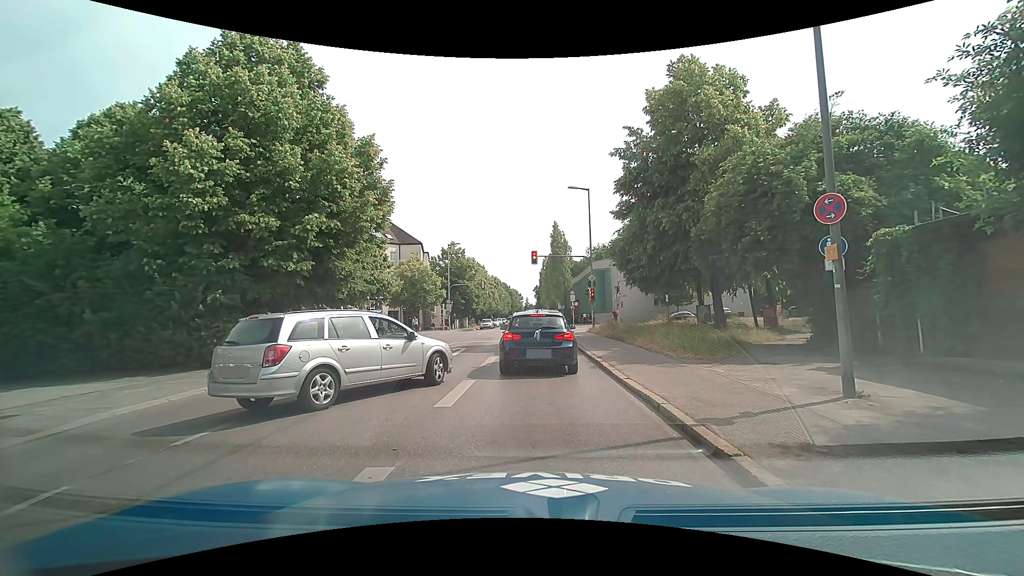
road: secondary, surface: asphalt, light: Day
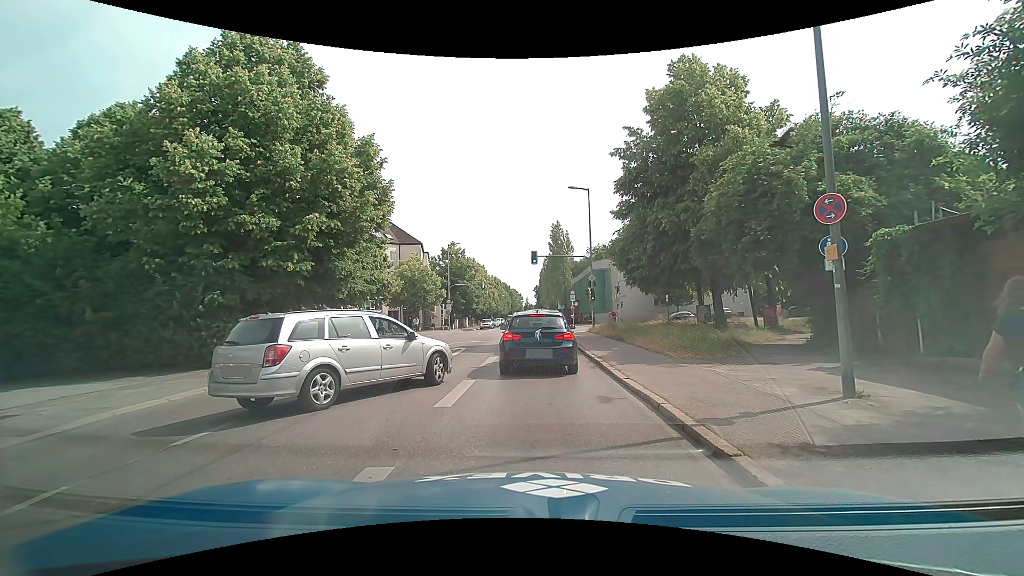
(0.0, 0.0) m; 0°
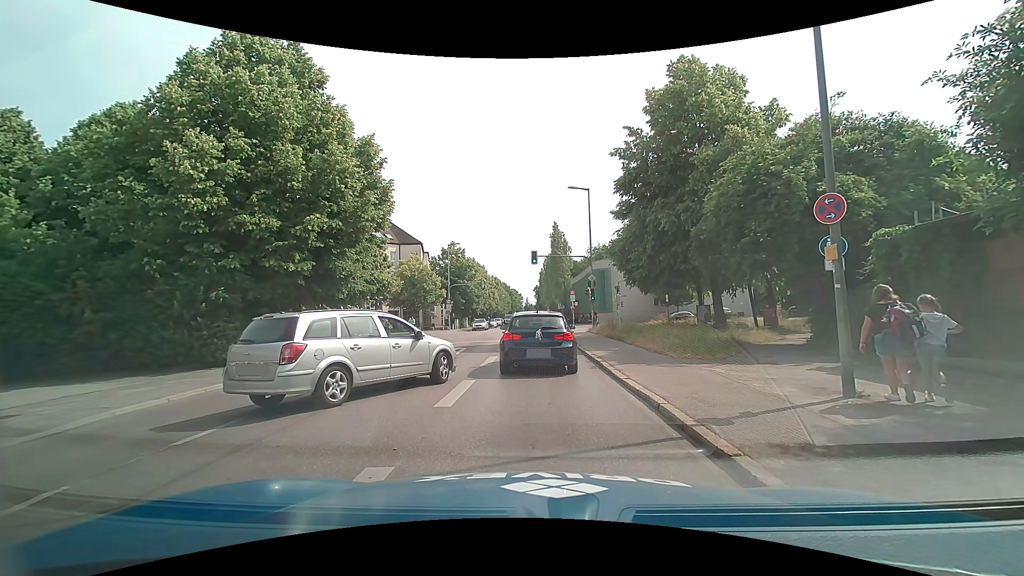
(0.0, 0.0) m; 0°
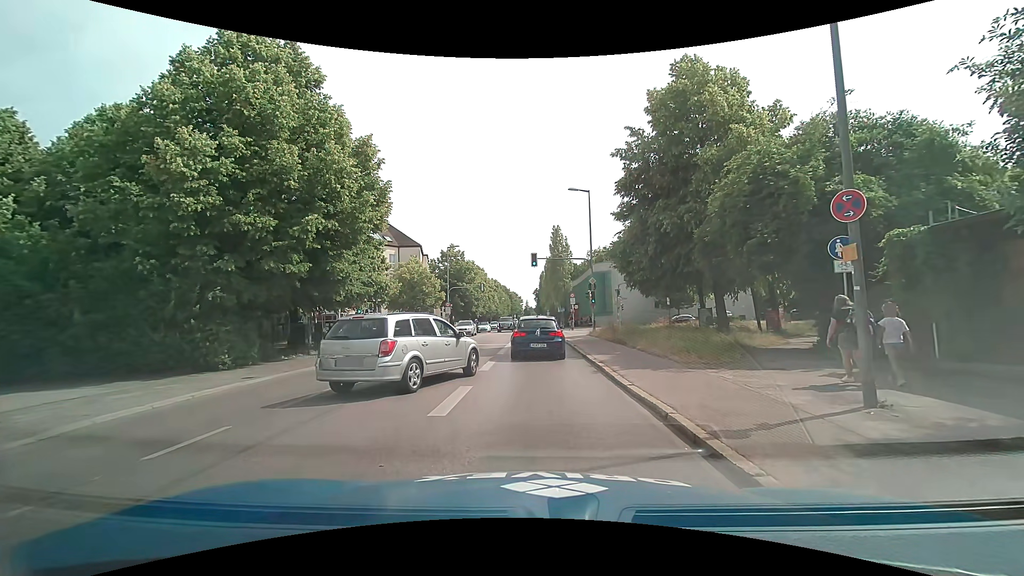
(0.0, +0.4) m; 0°
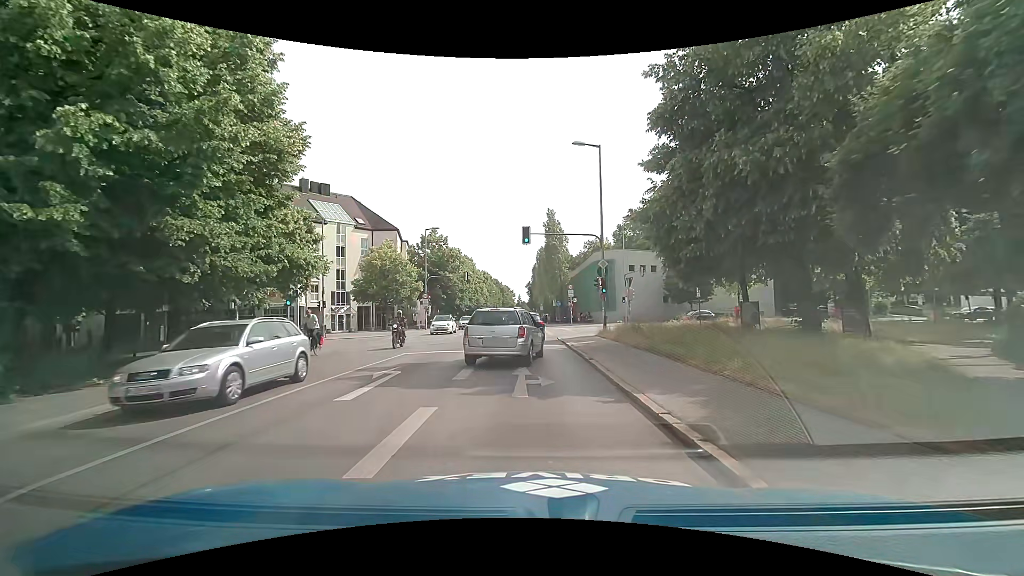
(-0.1, +9.2) m; 0°
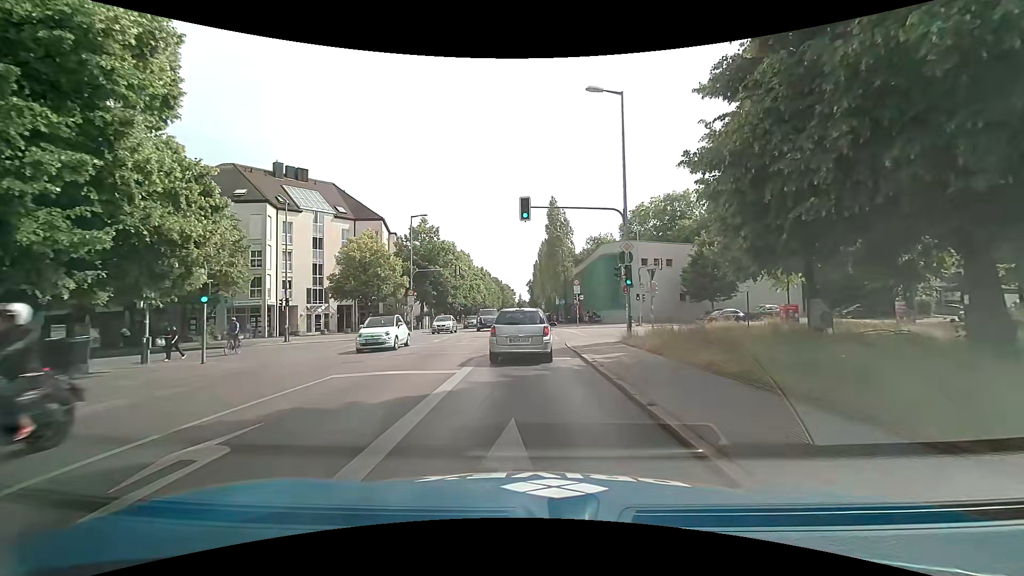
(0.0, +6.7) m; 0°
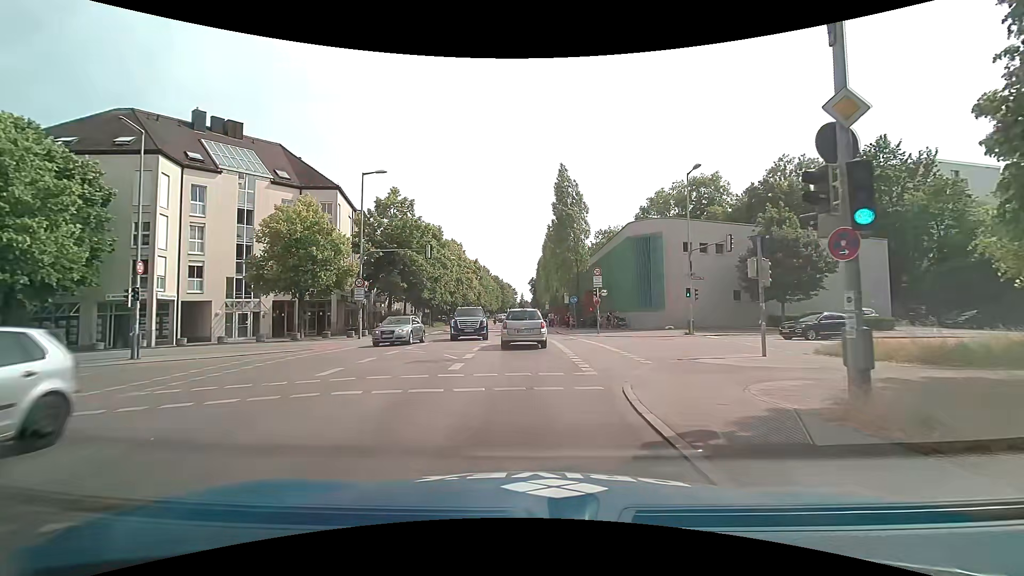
(-0.2, +14.2) m; -1°
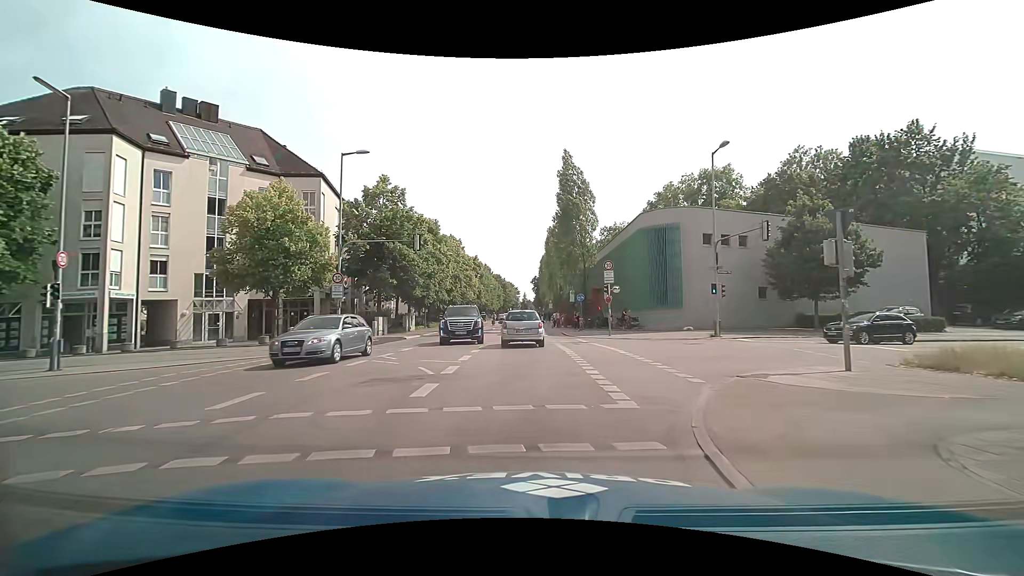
(0.0, +4.0) m; +1°
(0, +10) (0, +20) (-1, +30) (-1, +40) (-2, +50) (-2, +60) (-2, +70) (-2, +80) (-3, +90) (-3, +100) m
